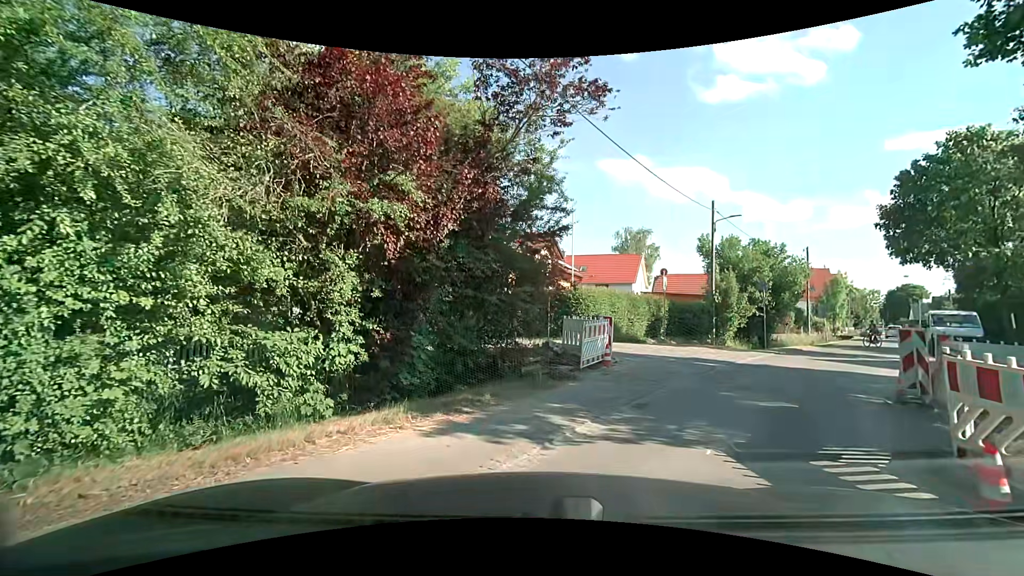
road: tertiary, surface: asphalt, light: Day
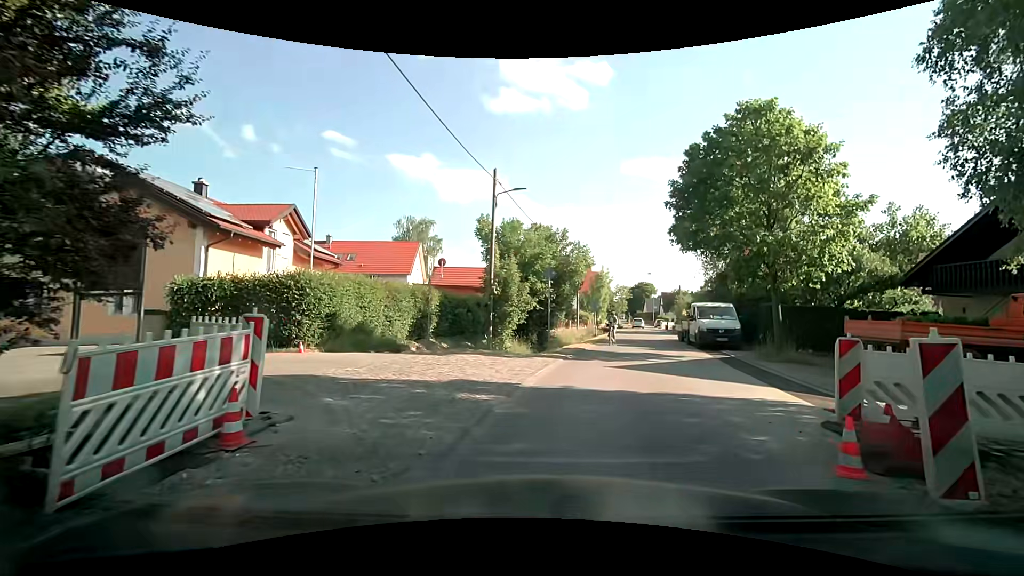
(+1.6, +7.3) m; +24°
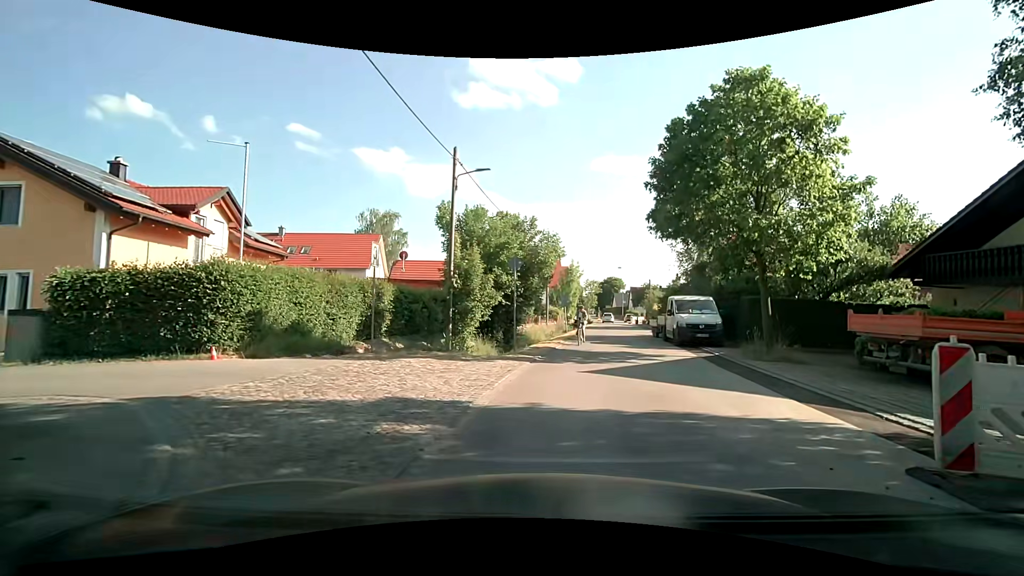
(+0.1, +2.4) m; +4°
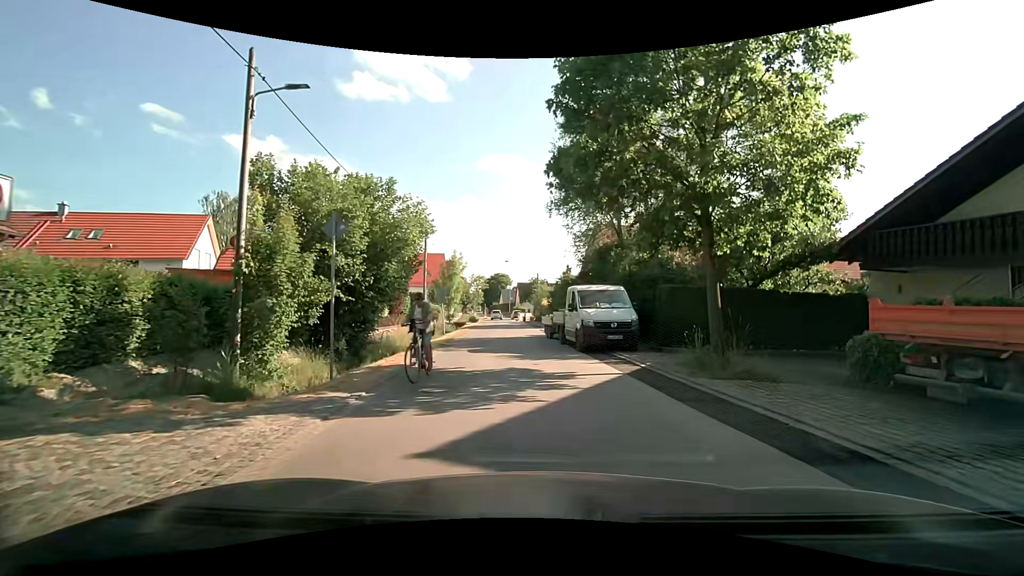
(+0.5, +6.7) m; +11°
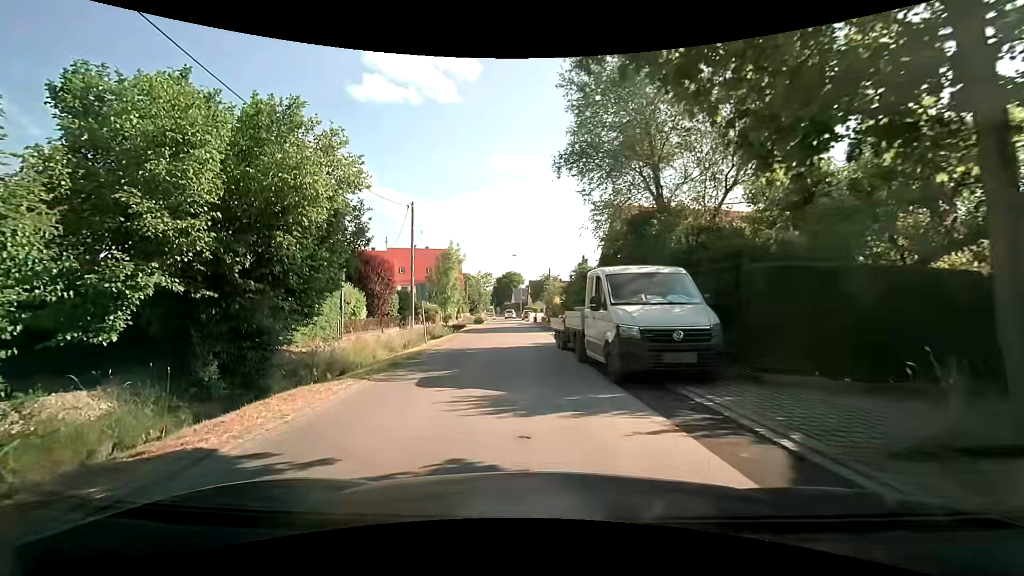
(+0.5, +7.5) m; 0°
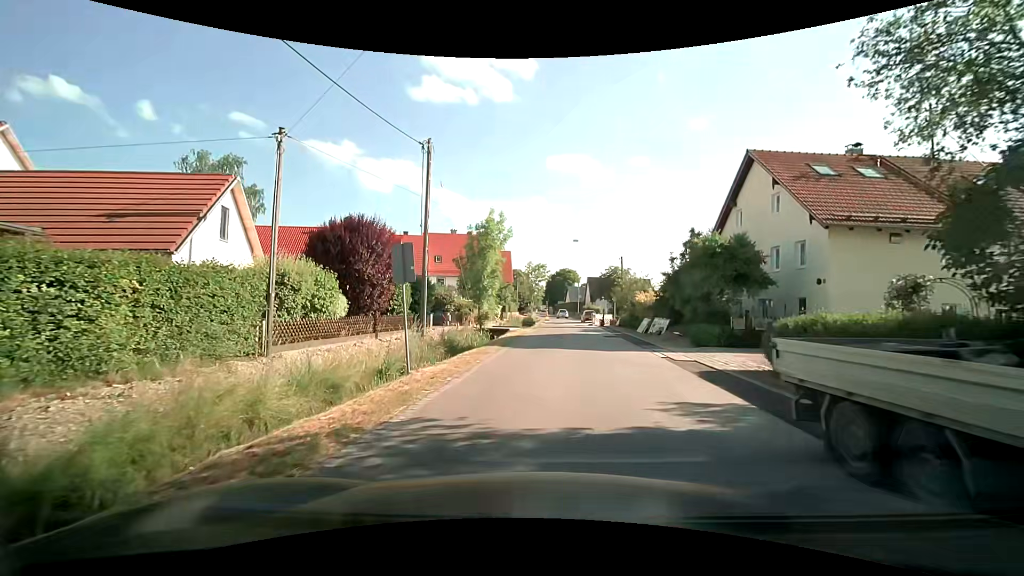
(-1.3, +13.5) m; -6°
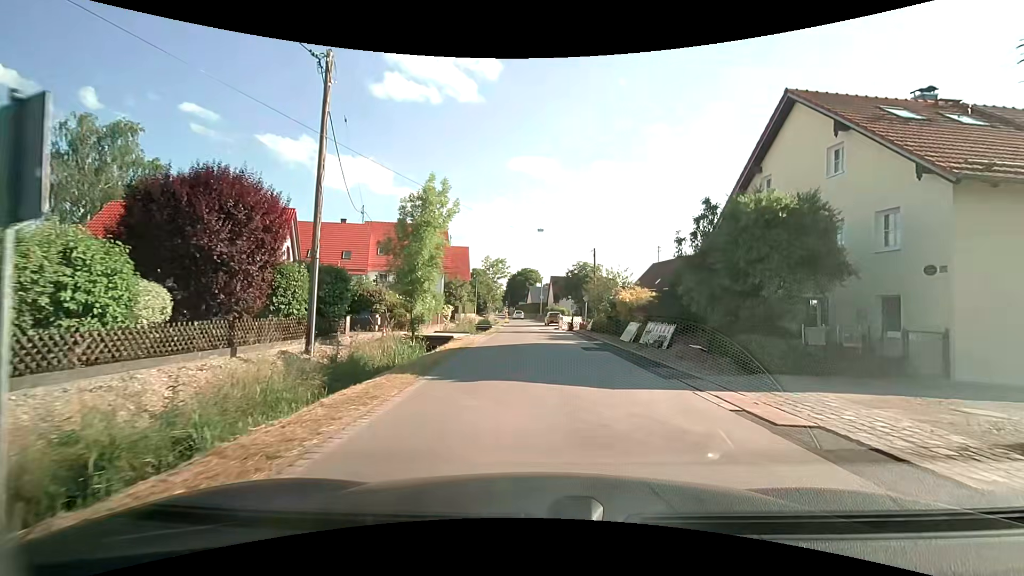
(+0.1, +7.9) m; +3°
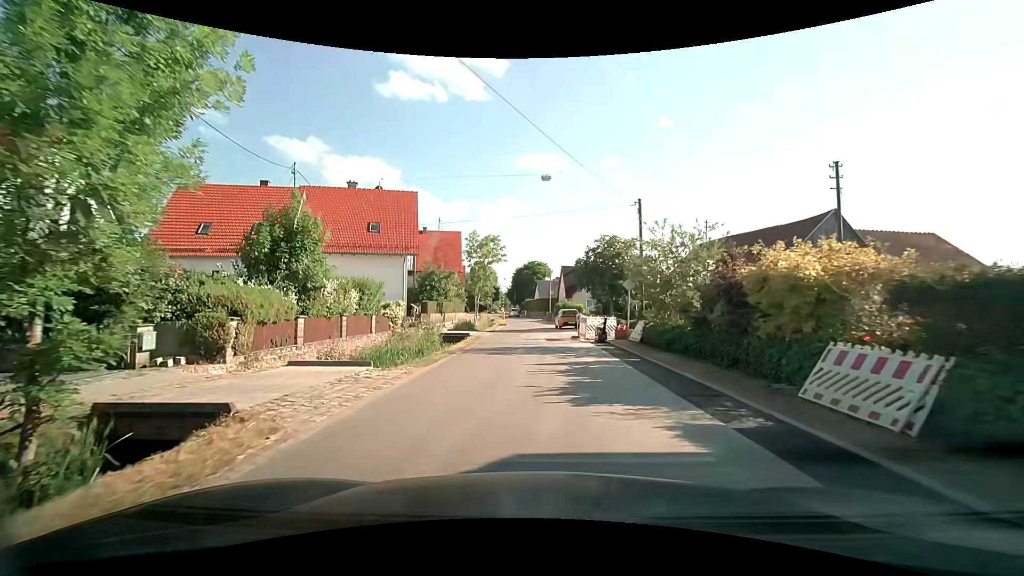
(+0.6, +16.8) m; 0°
(-1, +10) (-1, +20) (-2, +30) (-1, +40) (-1, +50) (-1, +60) (-2, +70) (-3, +80) (-4, +90) (-5, +100) m
